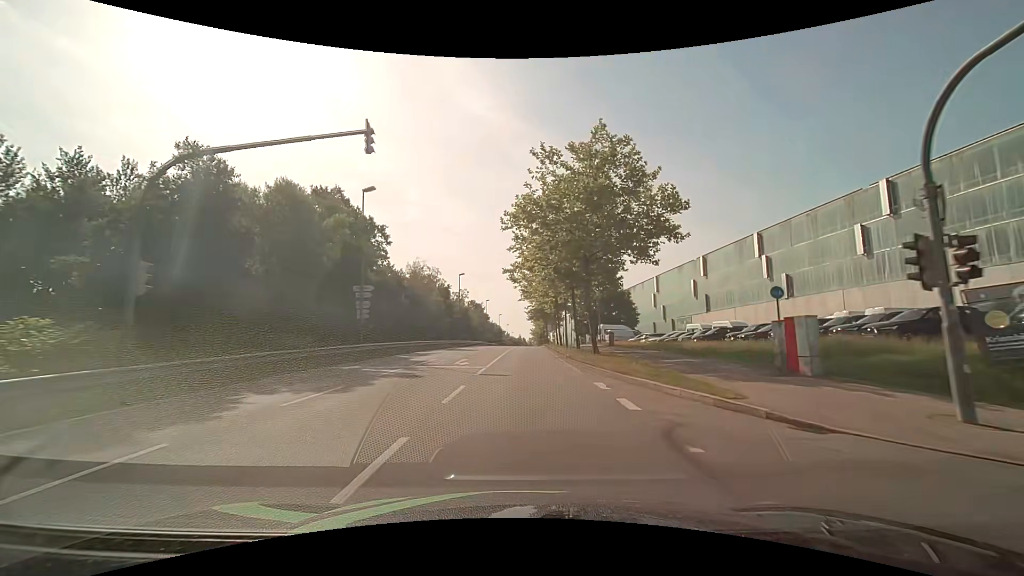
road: secondary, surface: asphalt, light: Day
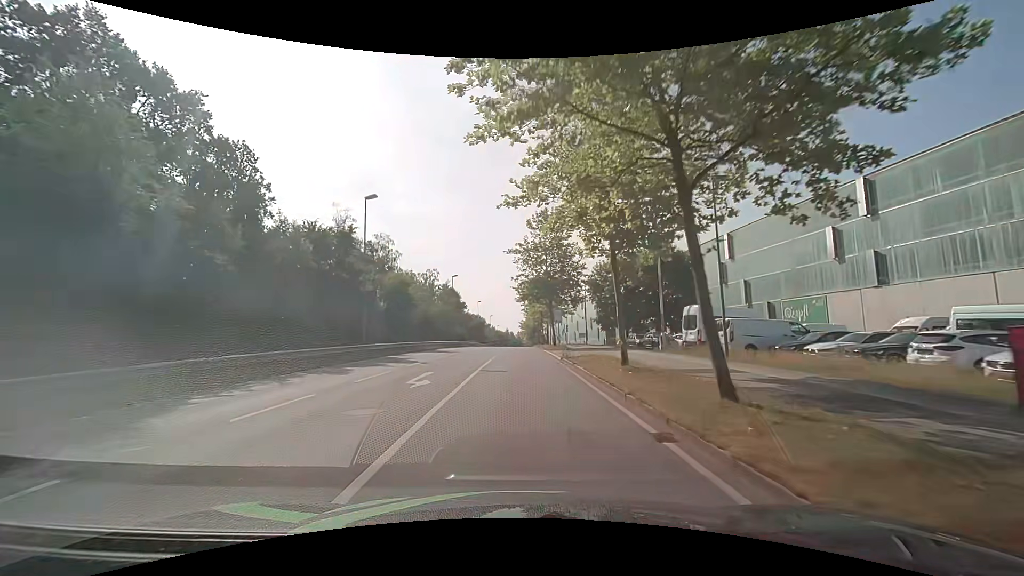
(+0.6, +38.6) m; +2°
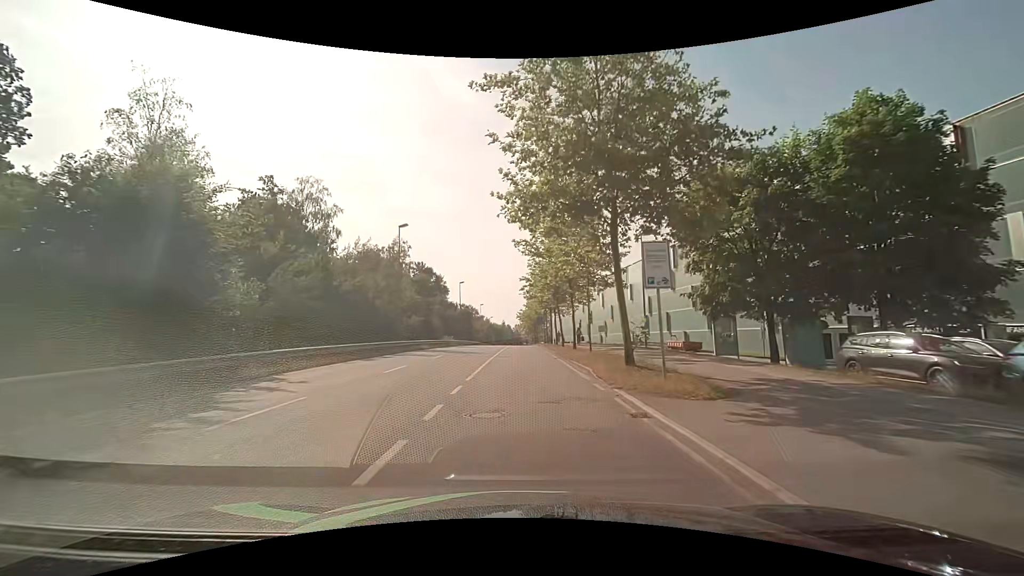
(-0.1, +31.0) m; 0°
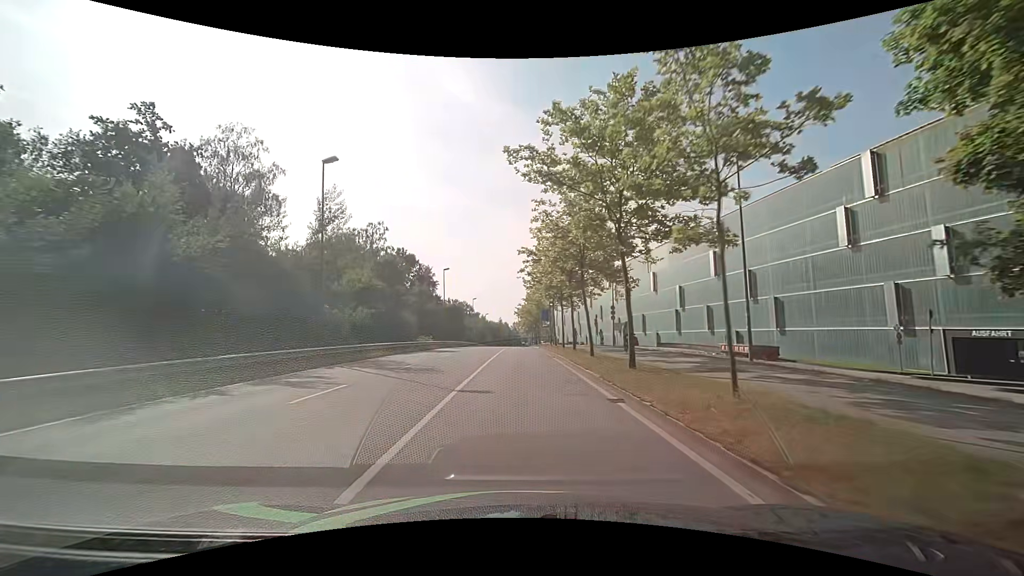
(0.0, +15.5) m; 0°
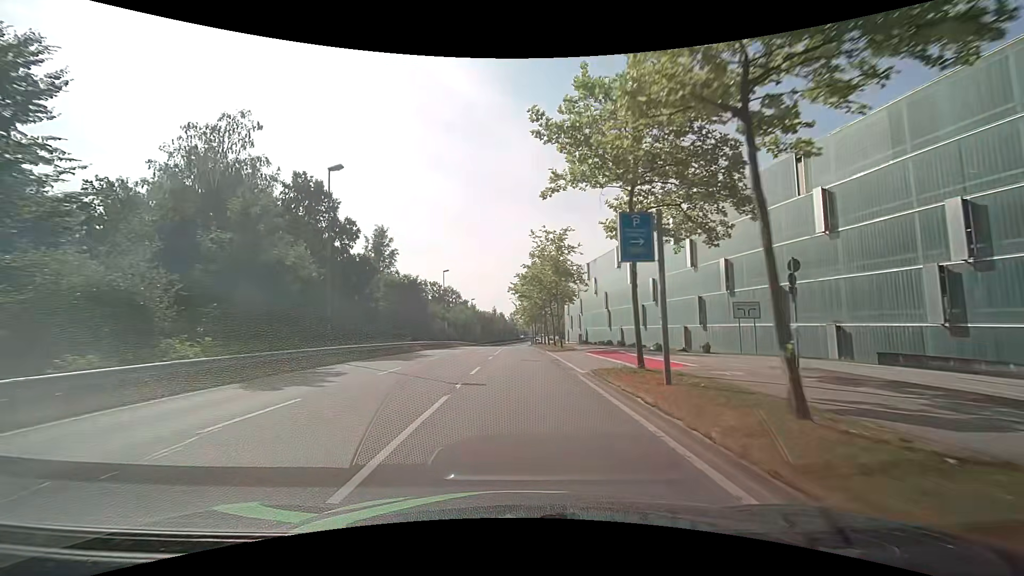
(+0.1, +38.8) m; 0°
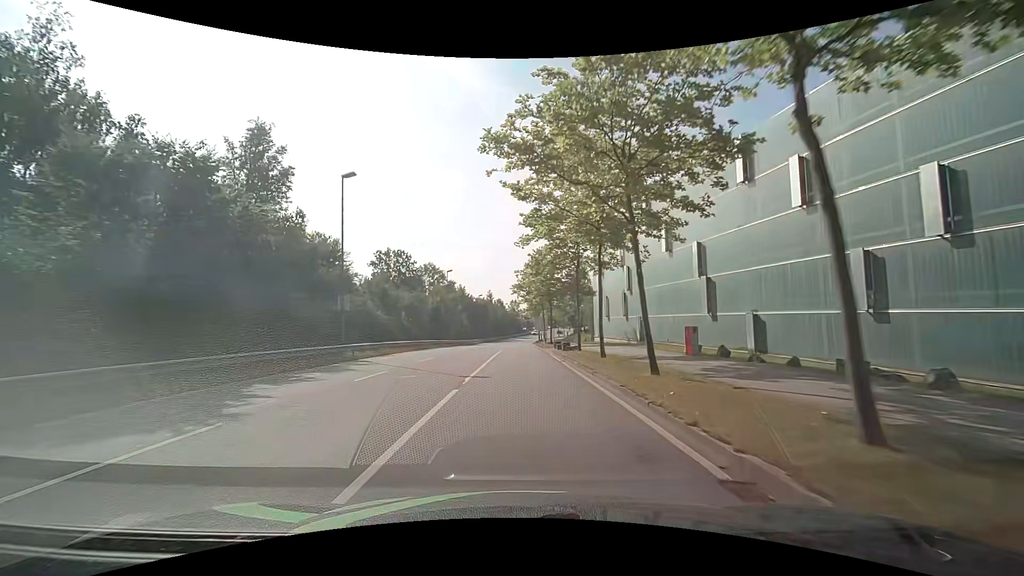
(-0.1, +38.7) m; 0°
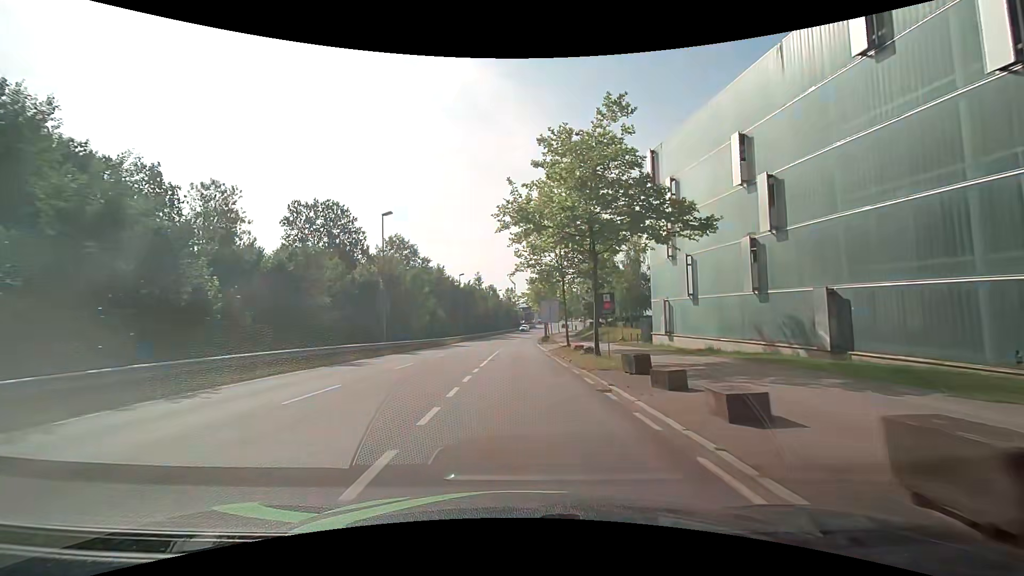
(+0.1, +31.0) m; +1°
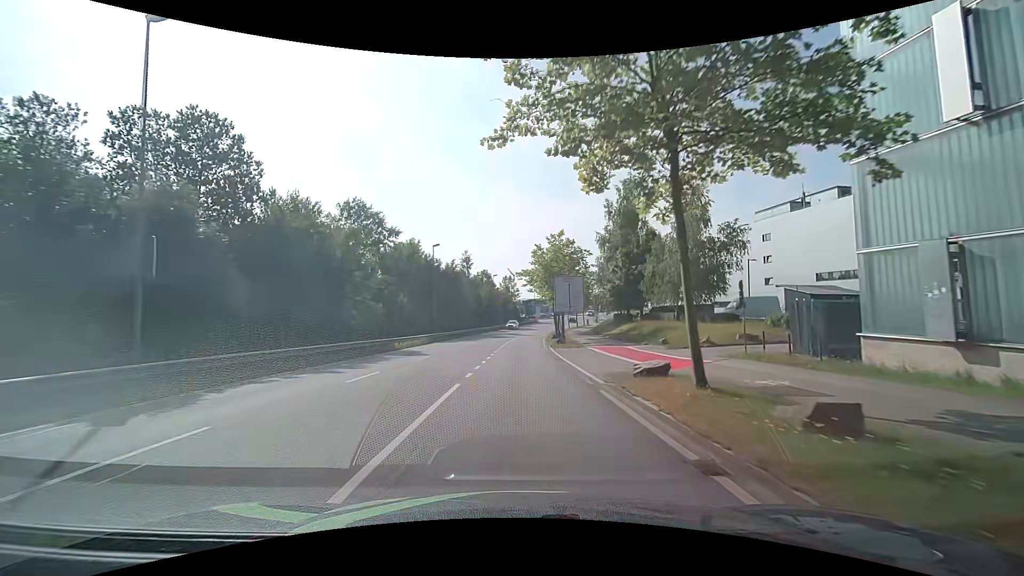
(-0.1, +23.2) m; -1°
(0, +10) (0, +20) (0, +30) (+1, +40) (+1, +50) (+2, +60) (+3, +70) (+4, +80) (+5, +90) (+7, +100) m
